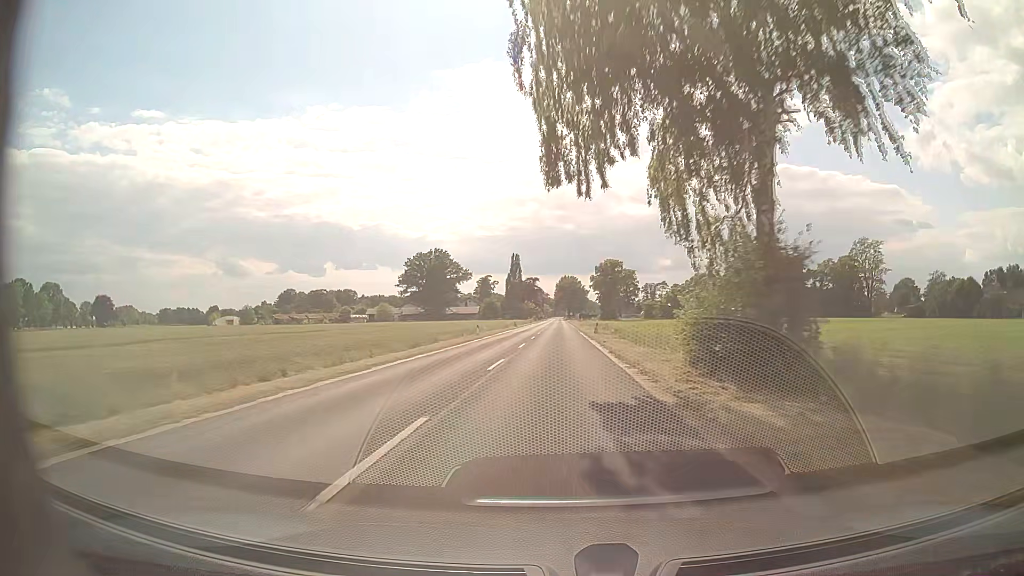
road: secondary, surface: asphalt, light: Day
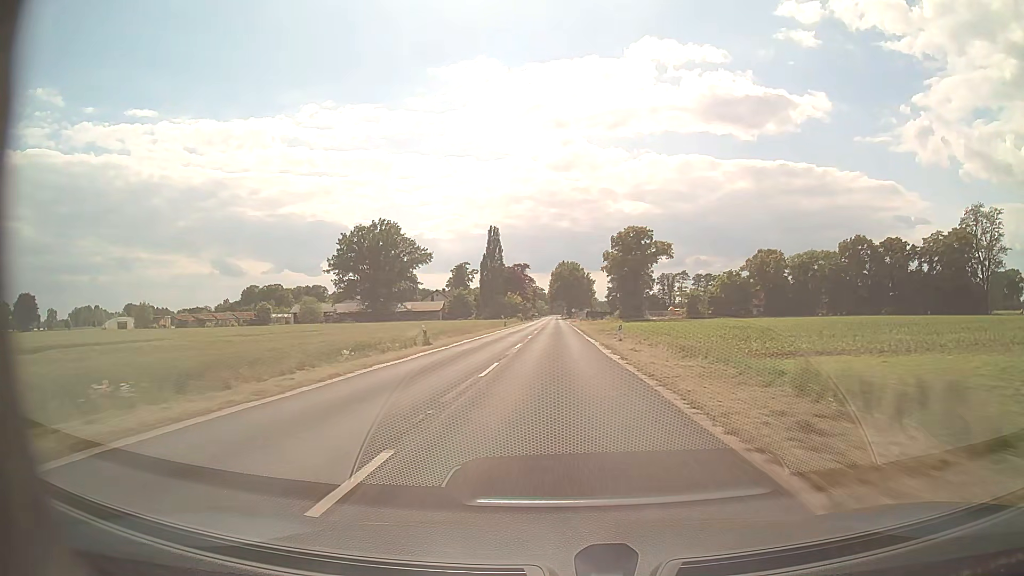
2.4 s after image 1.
(+0.2, +62.3) m; 0°
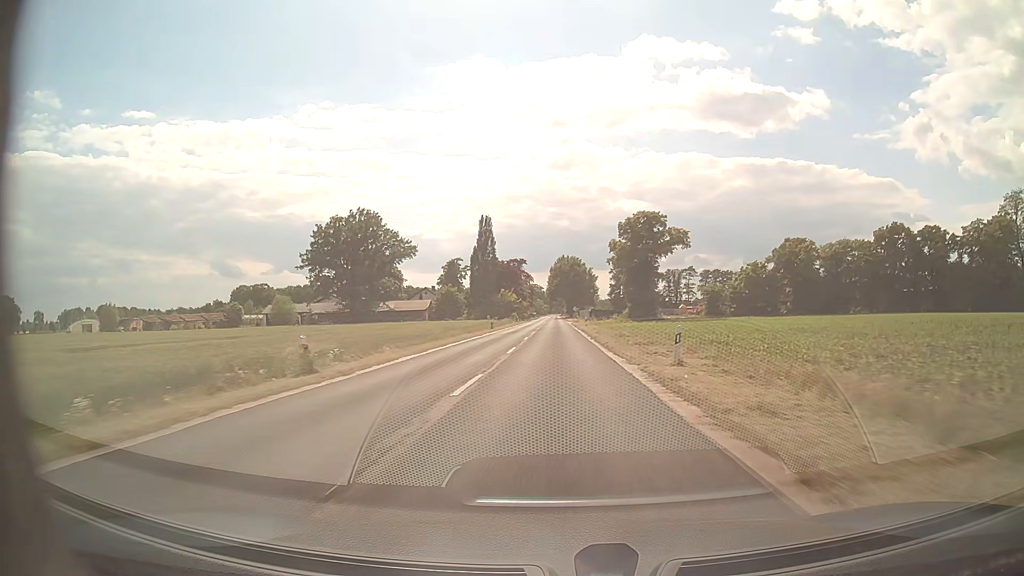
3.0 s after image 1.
(0.0, +15.7) m; 0°
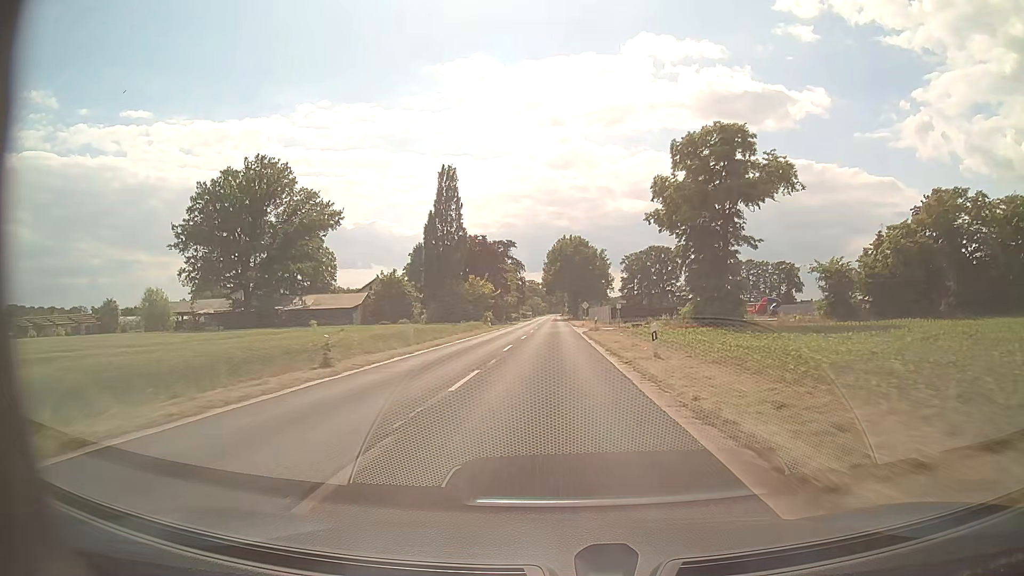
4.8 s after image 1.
(+0.1, +47.1) m; 0°
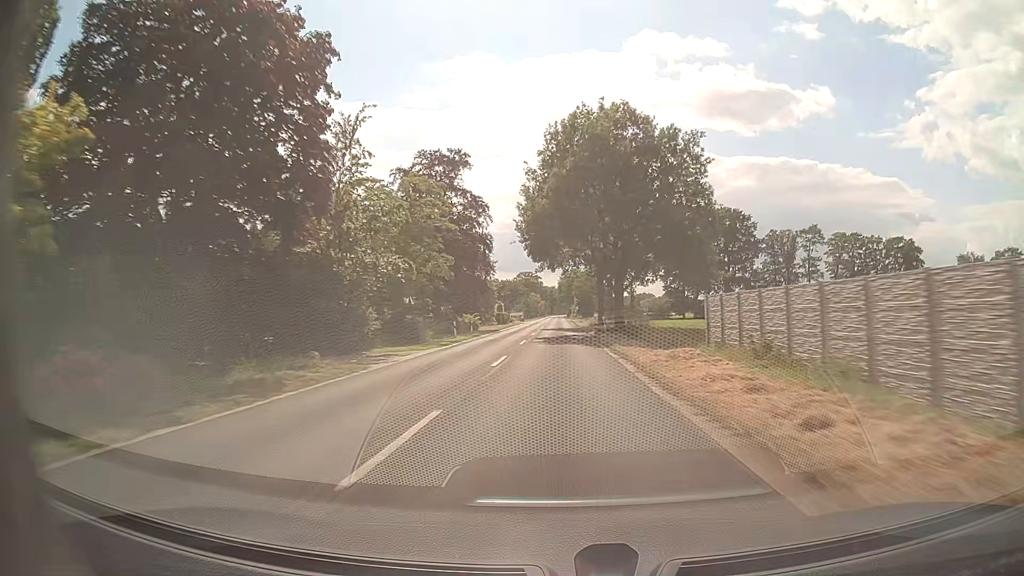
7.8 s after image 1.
(-0.3, +78.9) m; 0°
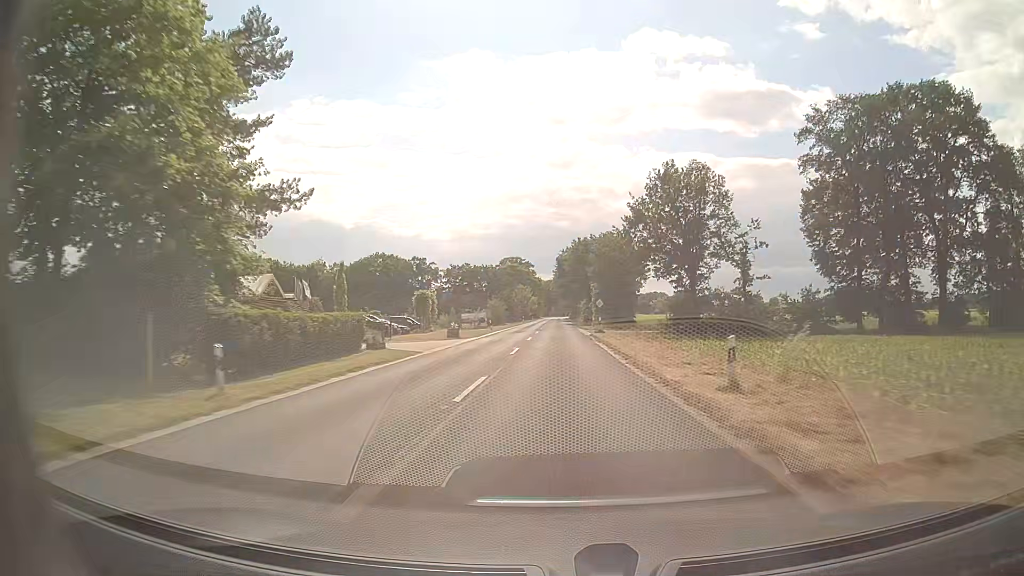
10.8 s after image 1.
(-0.2, +79.0) m; 0°
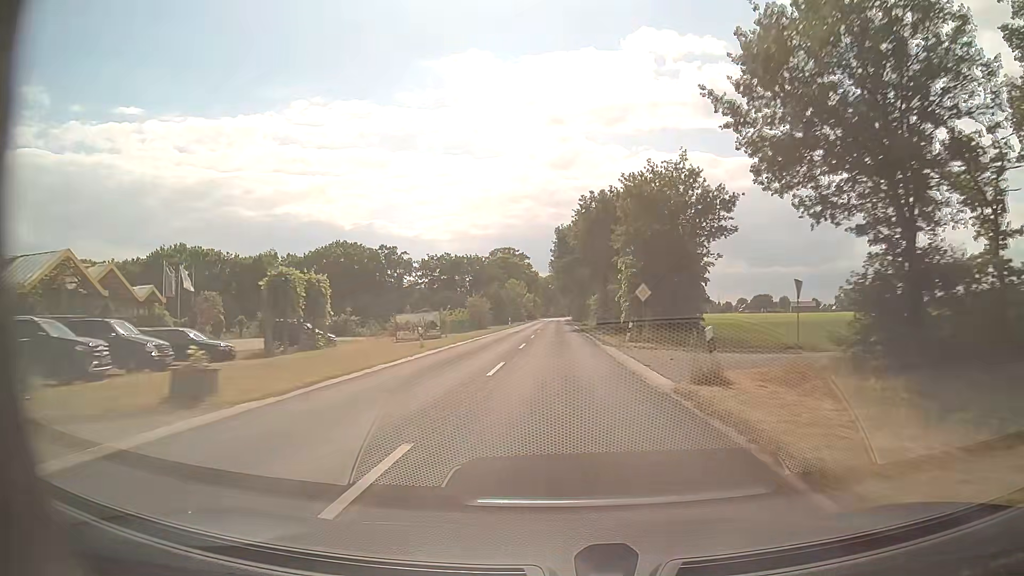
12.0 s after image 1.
(0.0, +31.6) m; 0°
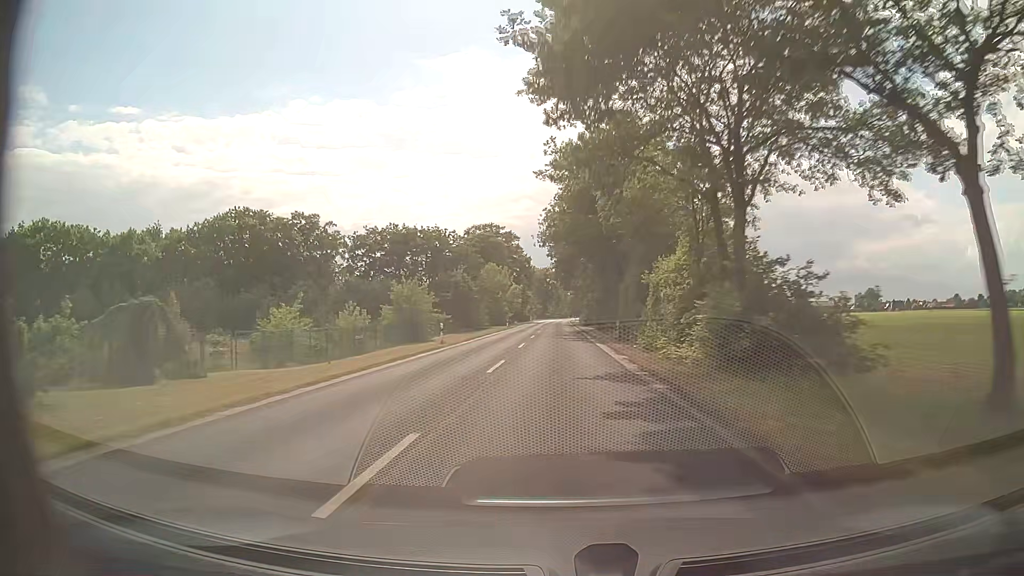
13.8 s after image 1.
(0.0, +47.4) m; 0°
(0, +10) (0, +20) (0, +30) (0, +40) (0, +50) (0, +60) (0, +70) (0, +80) (0, +90) (0, +100) m
